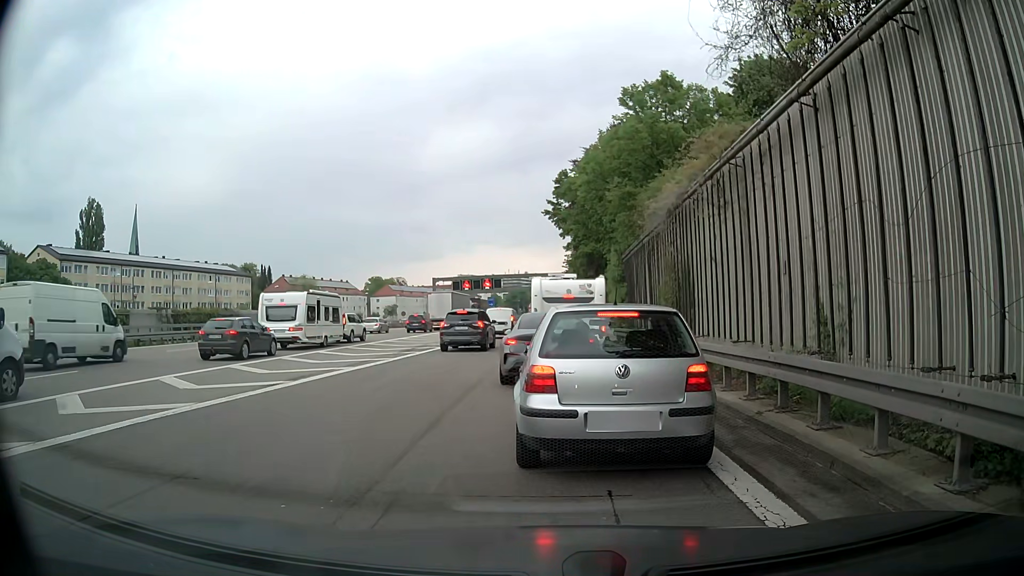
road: motorway_link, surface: asphalt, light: Day
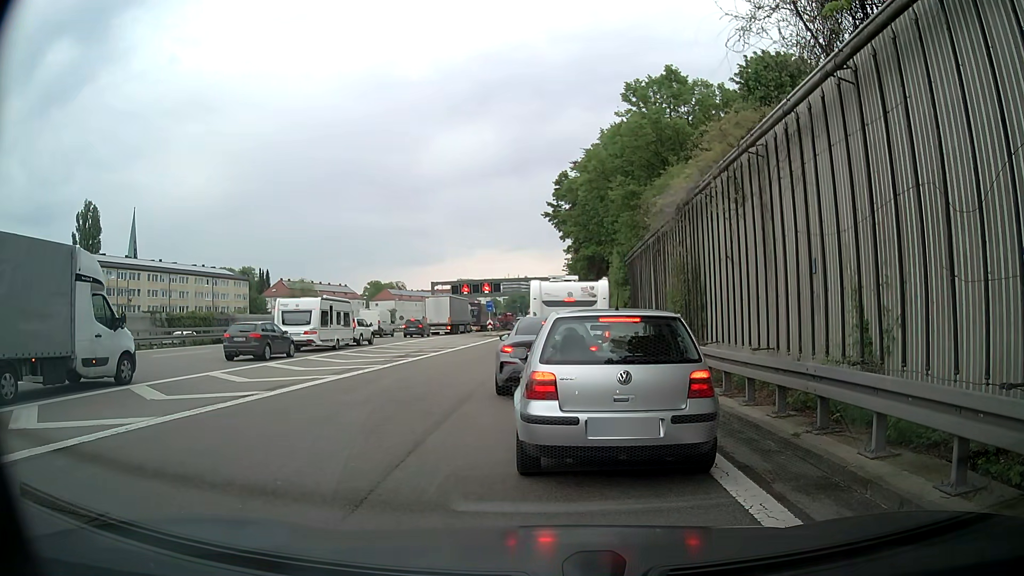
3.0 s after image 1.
(0.0, +1.3) m; 0°
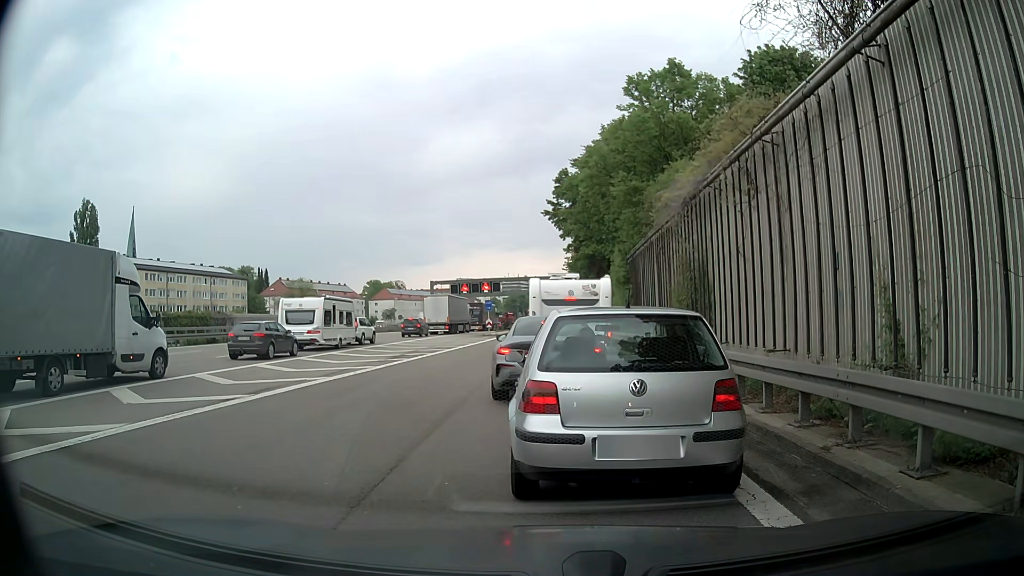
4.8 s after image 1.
(0.0, +0.8) m; 0°
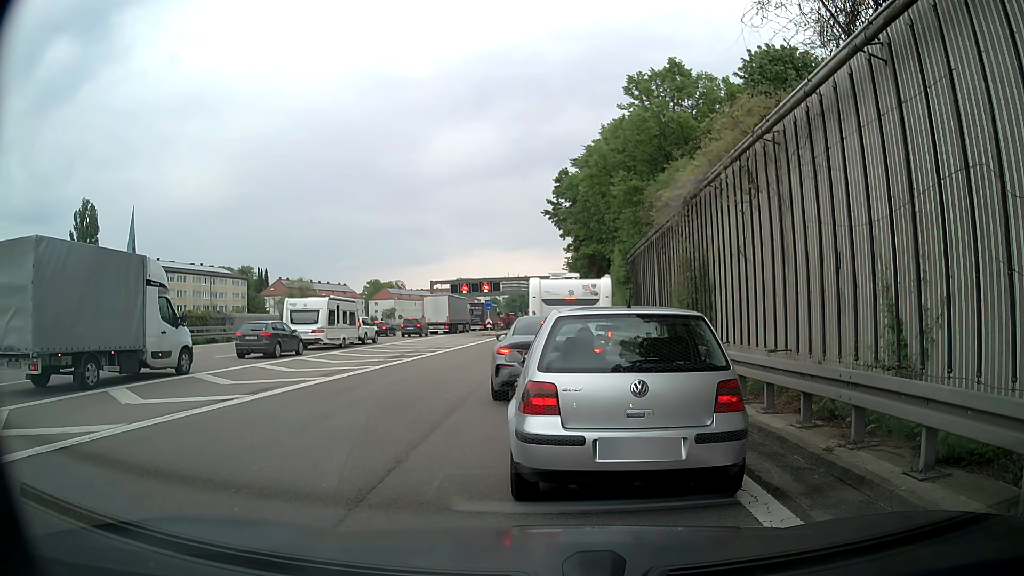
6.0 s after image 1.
(0.0, +0.1) m; 0°
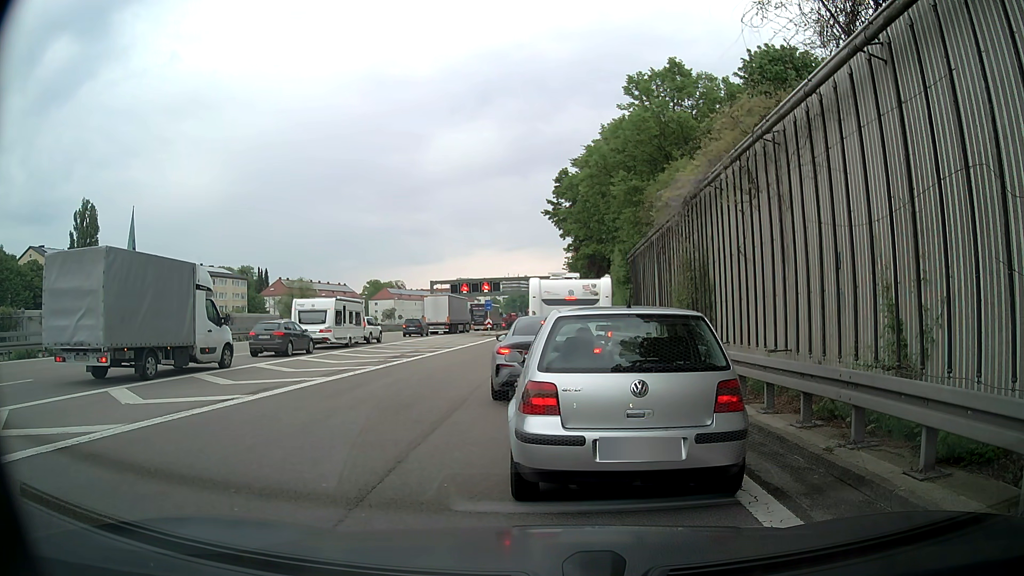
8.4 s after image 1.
(0.0, 0.0) m; 0°
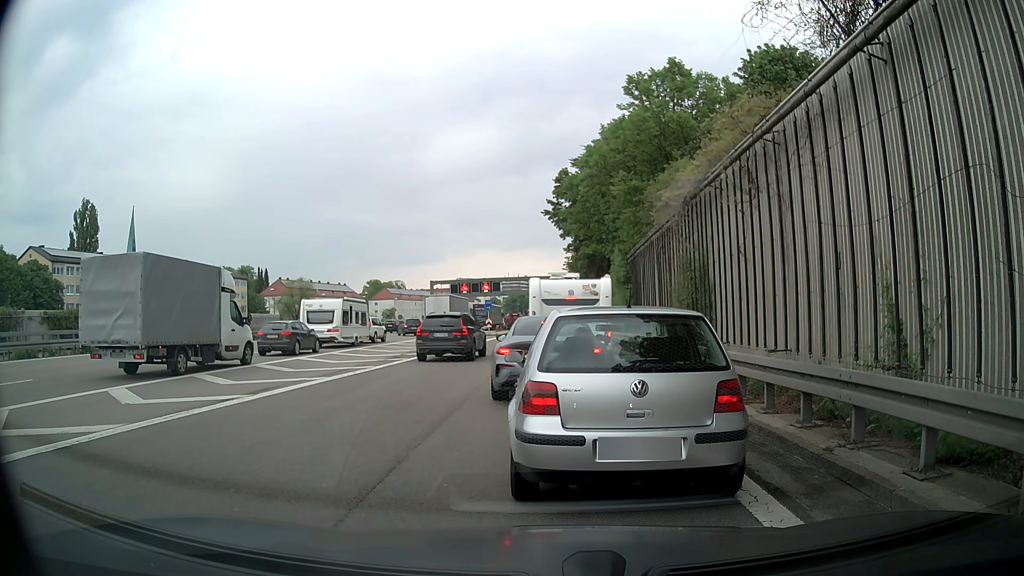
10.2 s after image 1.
(0.0, 0.0) m; 0°
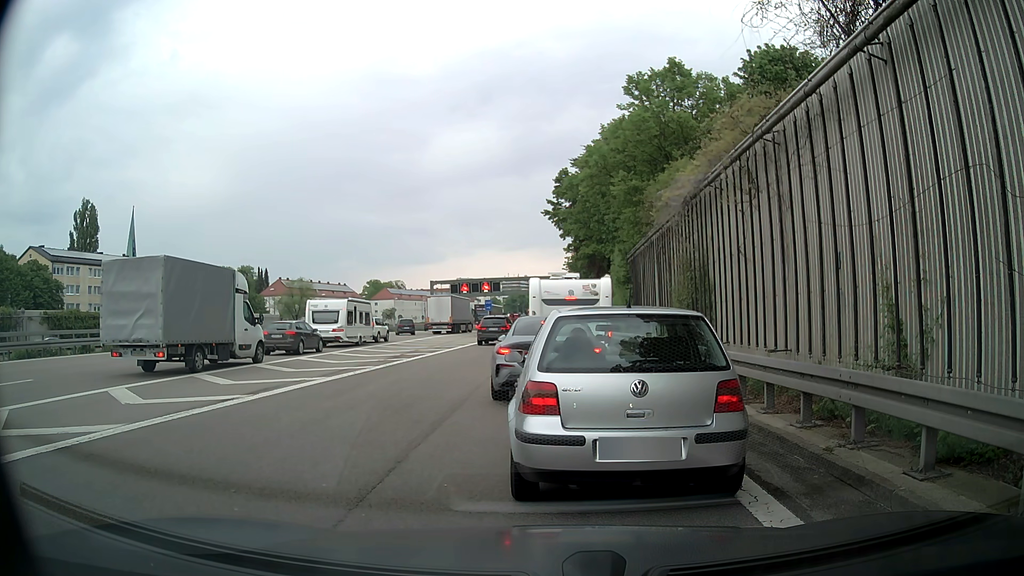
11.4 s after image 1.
(0.0, 0.0) m; 0°
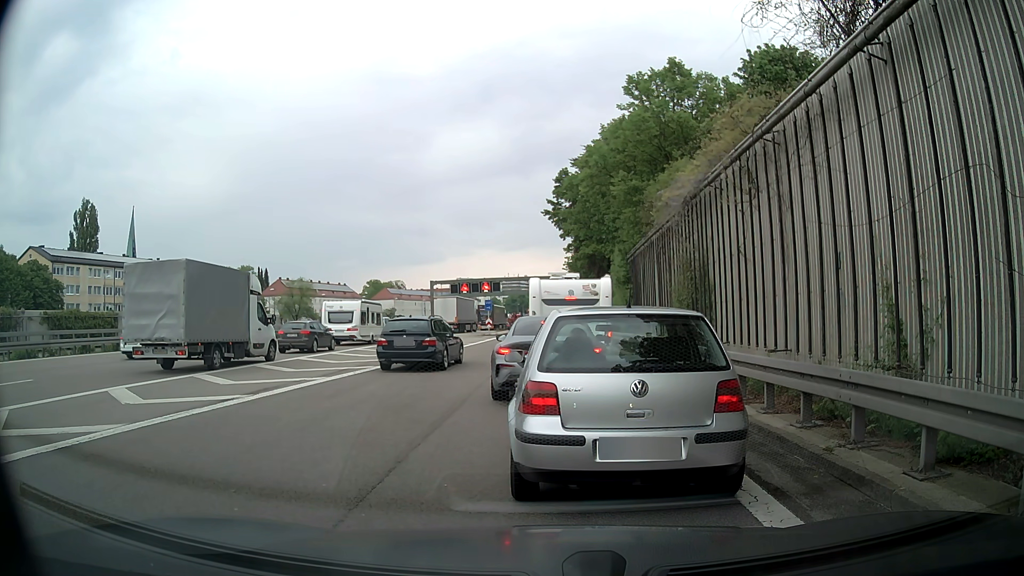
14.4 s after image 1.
(0.0, 0.0) m; 0°
